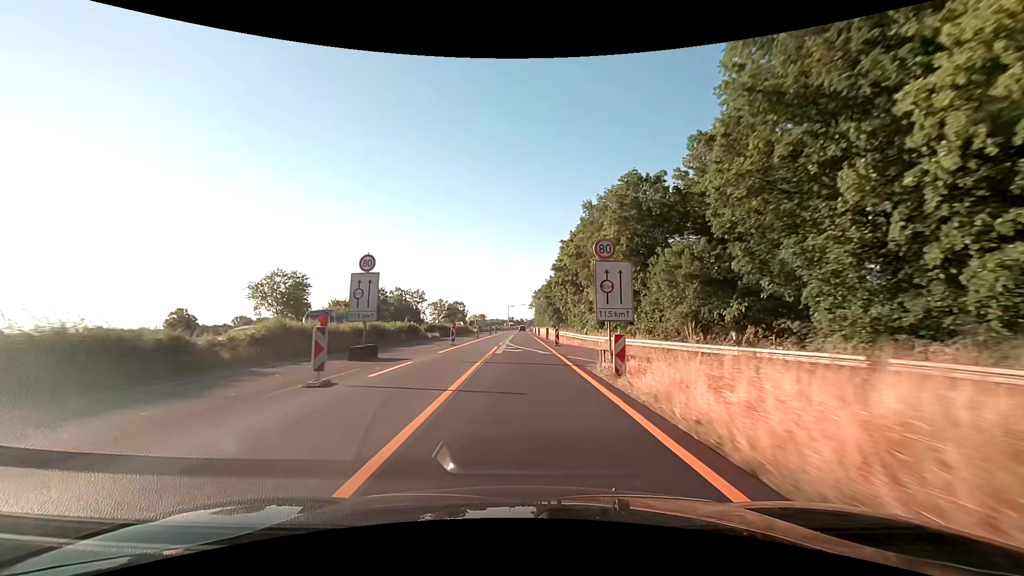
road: motorway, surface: asphalt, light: Day
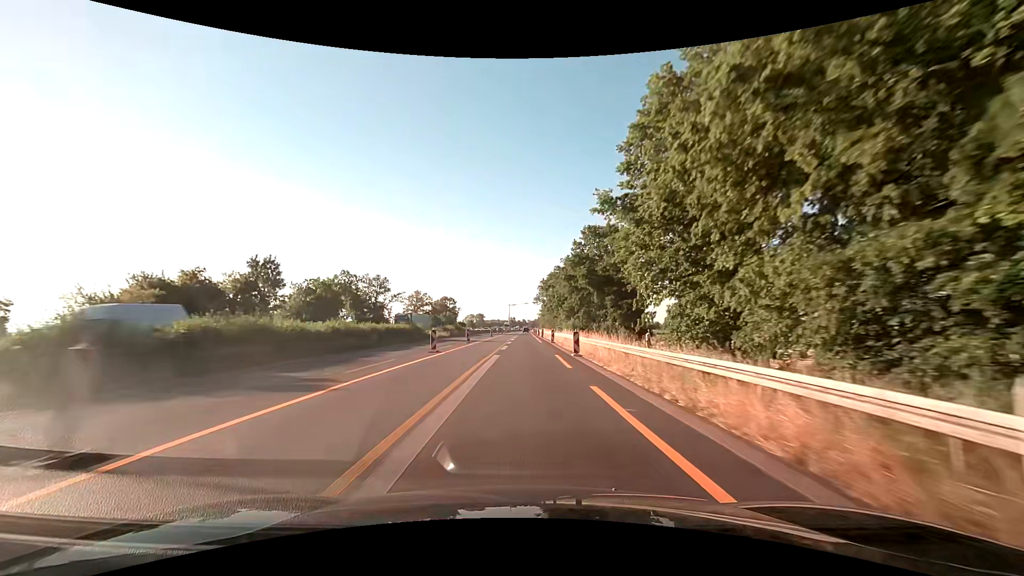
(-0.2, +49.9) m; 0°
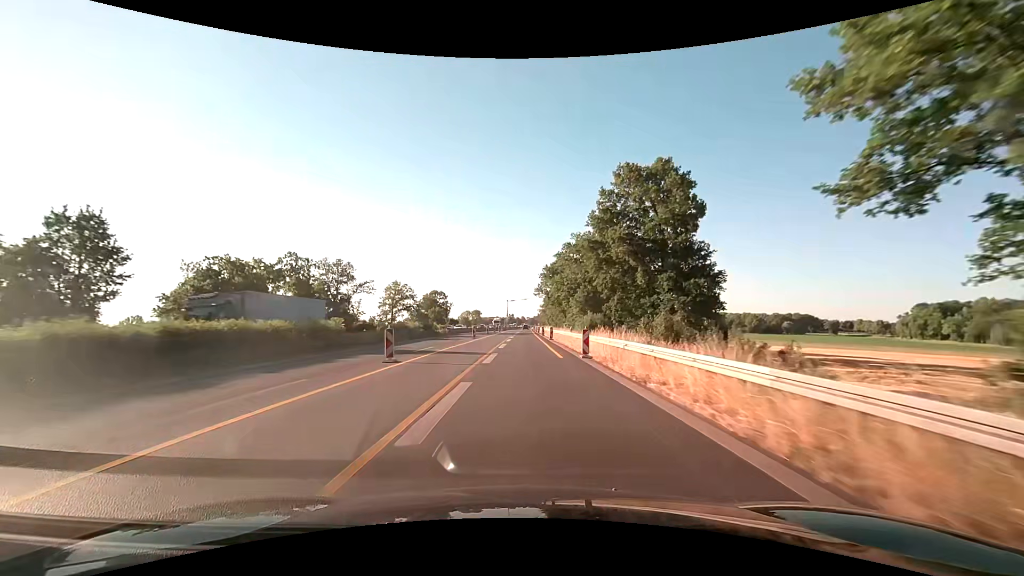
(0.0, +25.0) m; 0°
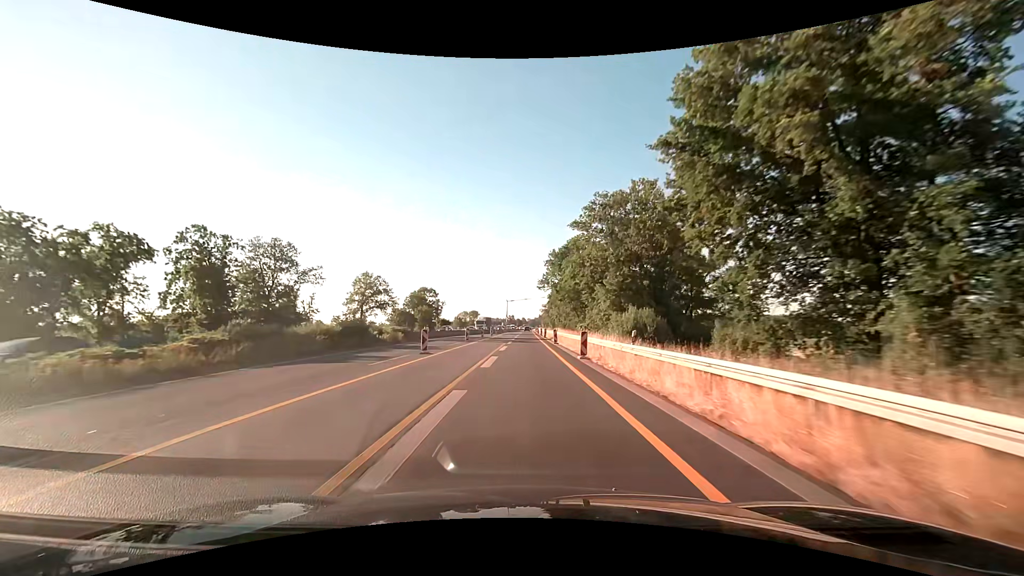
(+0.1, +25.0) m; 0°
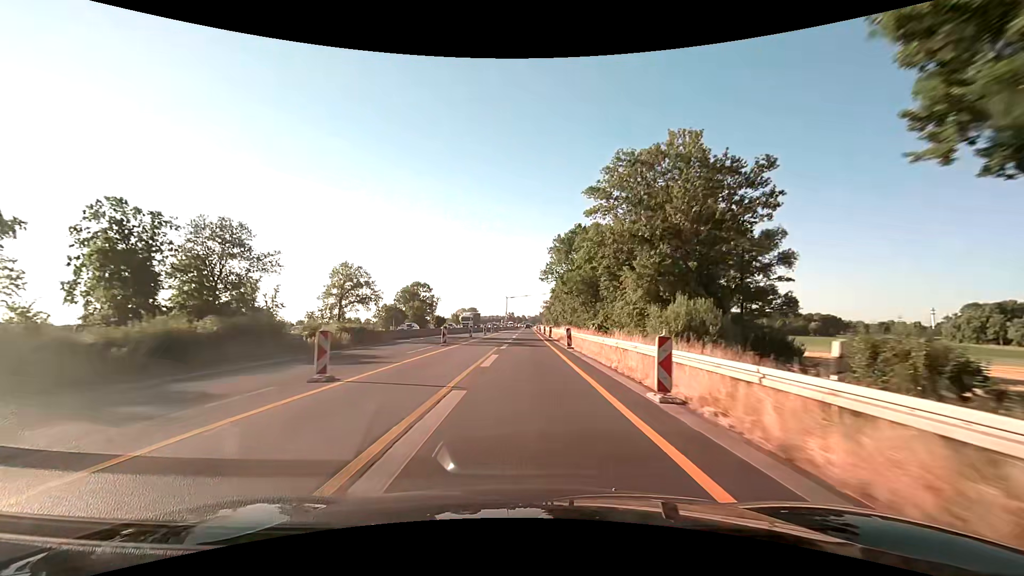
(0.0, +12.5) m; 0°
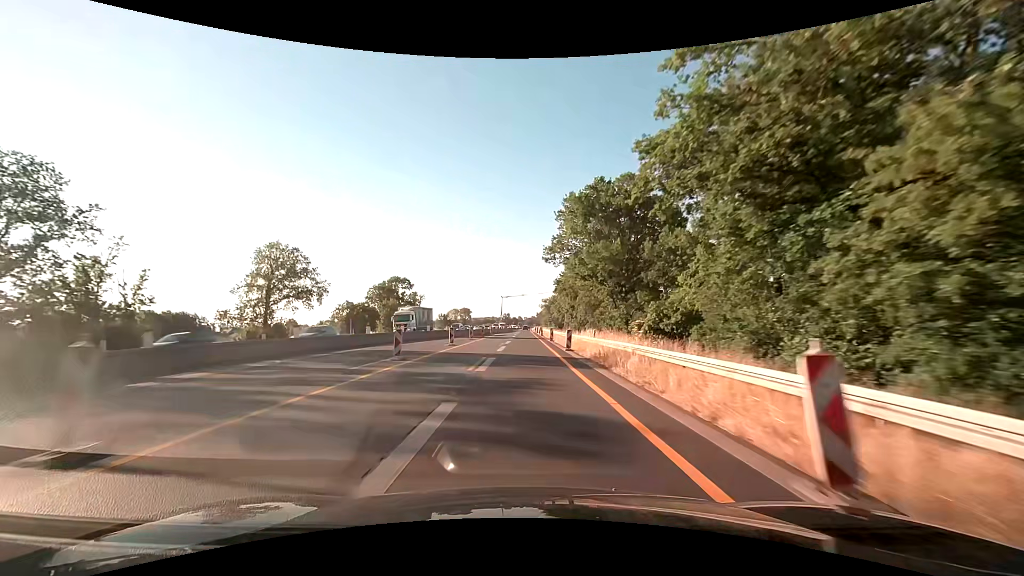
(0.0, +25.0) m; 0°
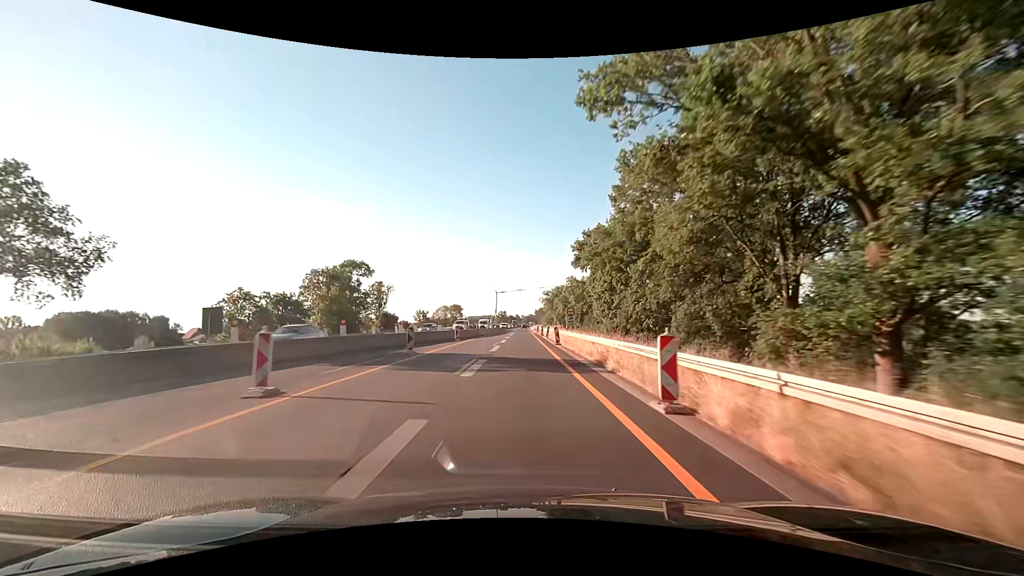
(+0.3, +37.5) m; +1°
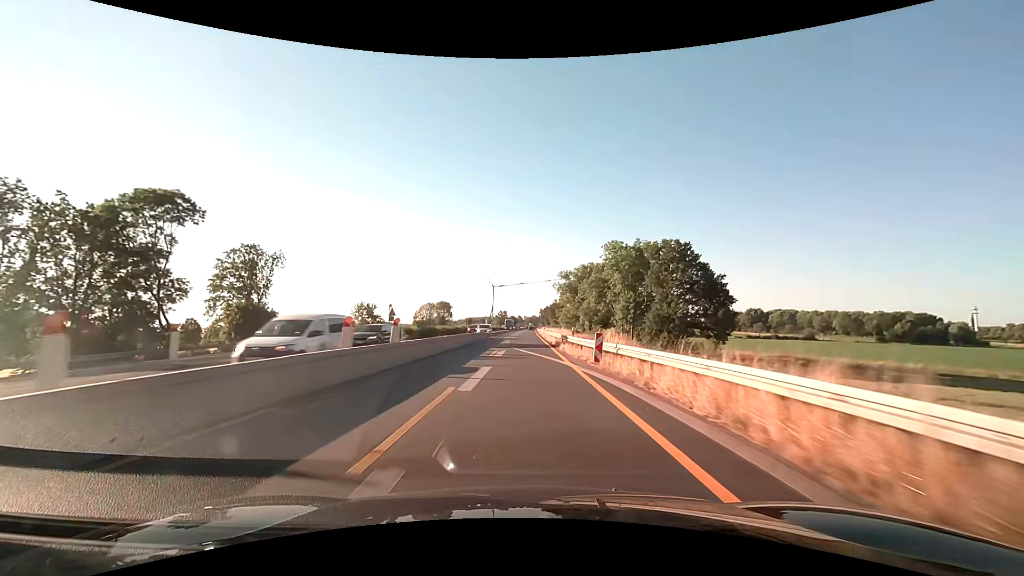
(-0.5, +62.6) m; -1°
(0, +10) (0, +20) (0, +30) (0, +40) (0, +50) (0, +60) (+1, +70) (+1, +80) (+1, +90) (+1, +100) m
